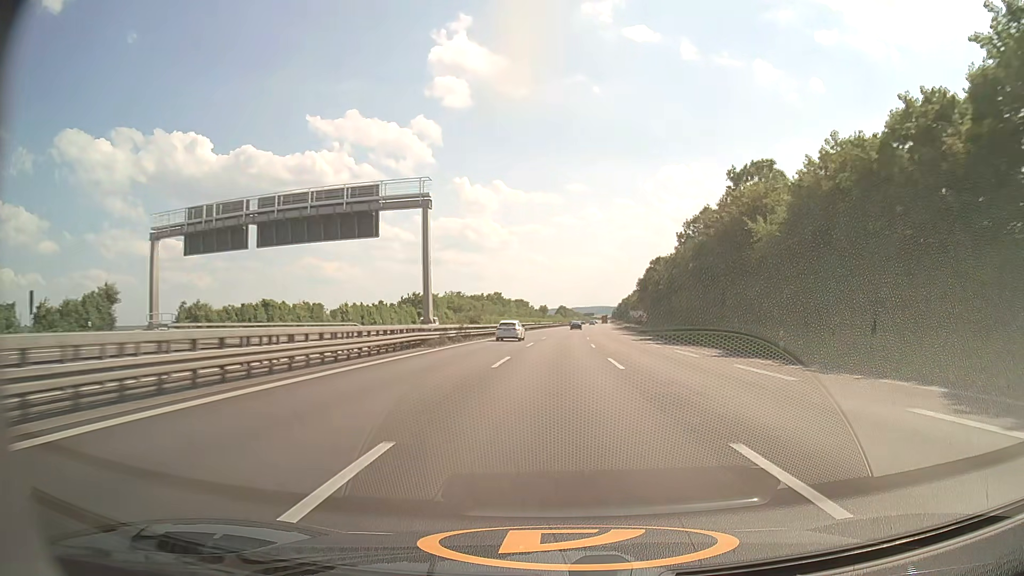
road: motorway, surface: asphalt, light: Day
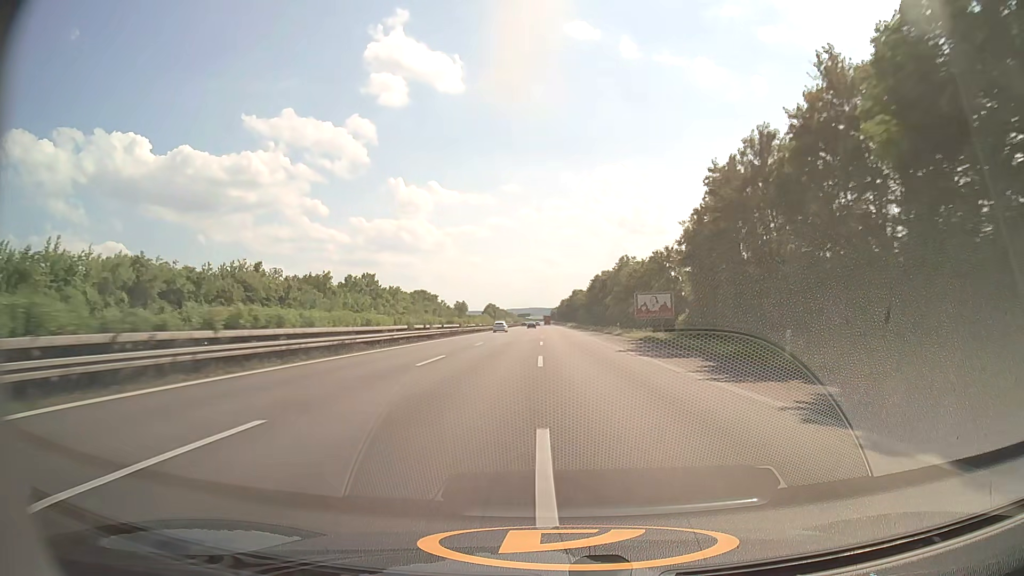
(+6.0, +106.1) m; +6°
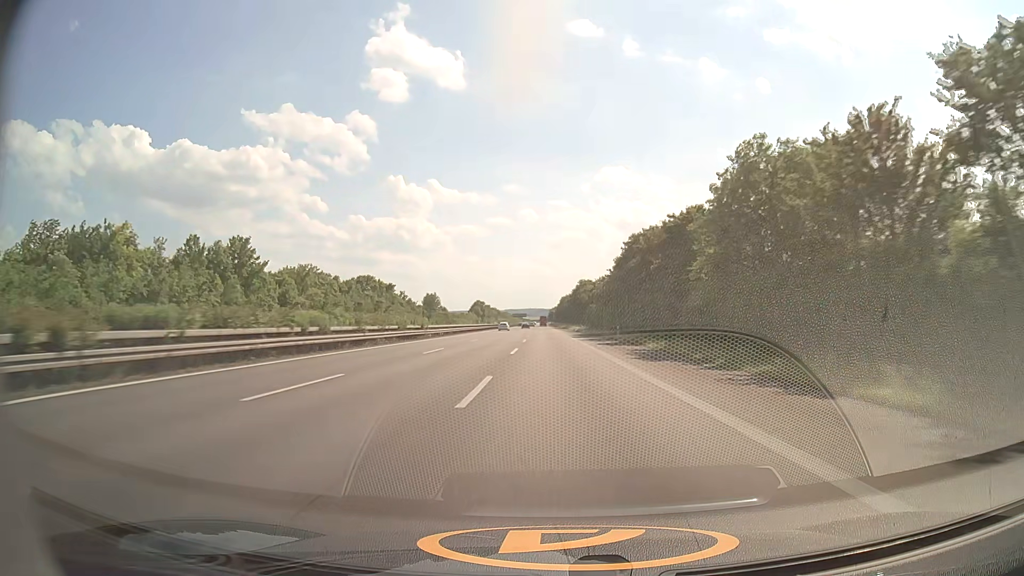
(+0.5, +63.5) m; 0°
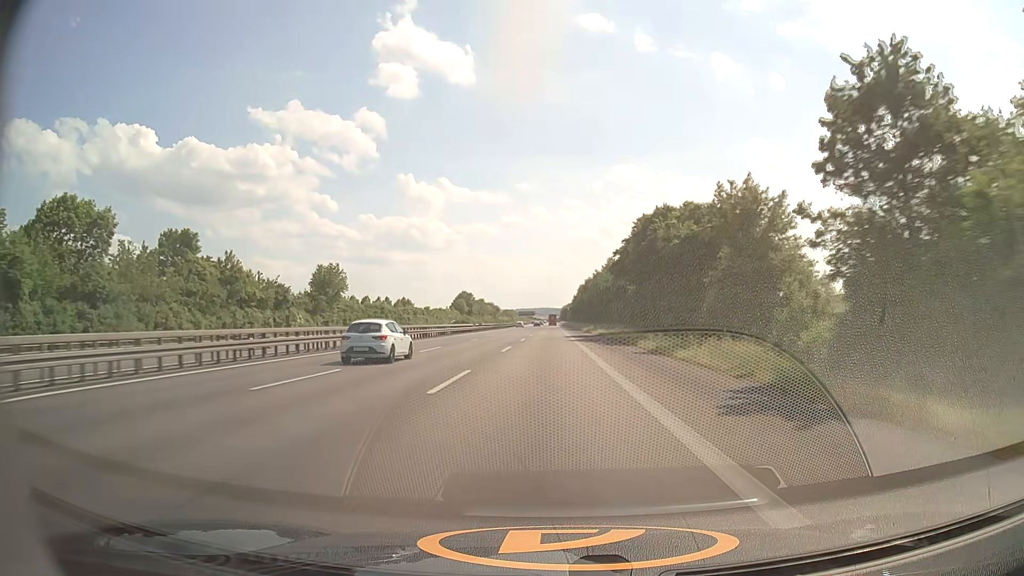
(-0.5, +104.9) m; -1°
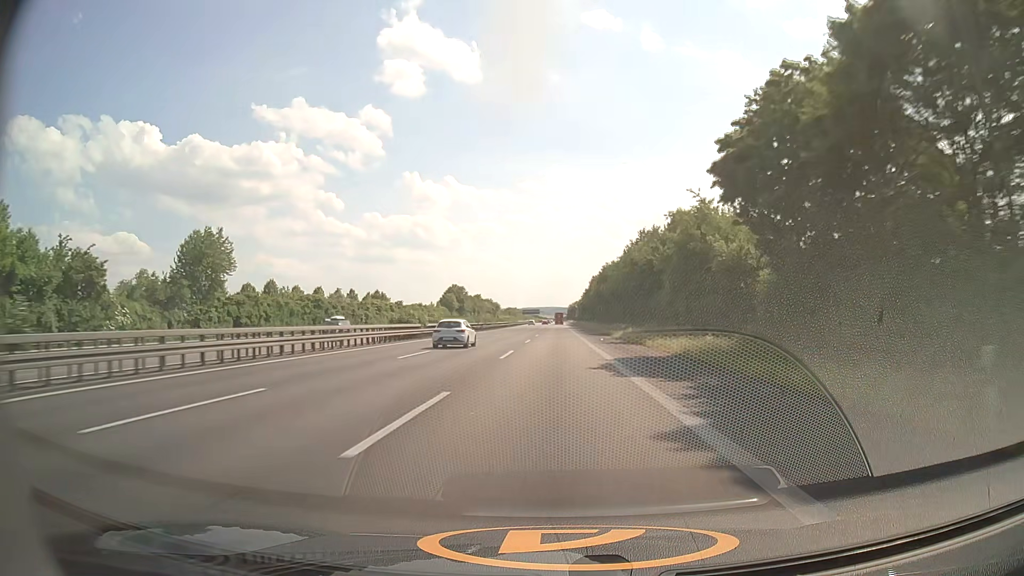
(-0.2, +41.7) m; -1°
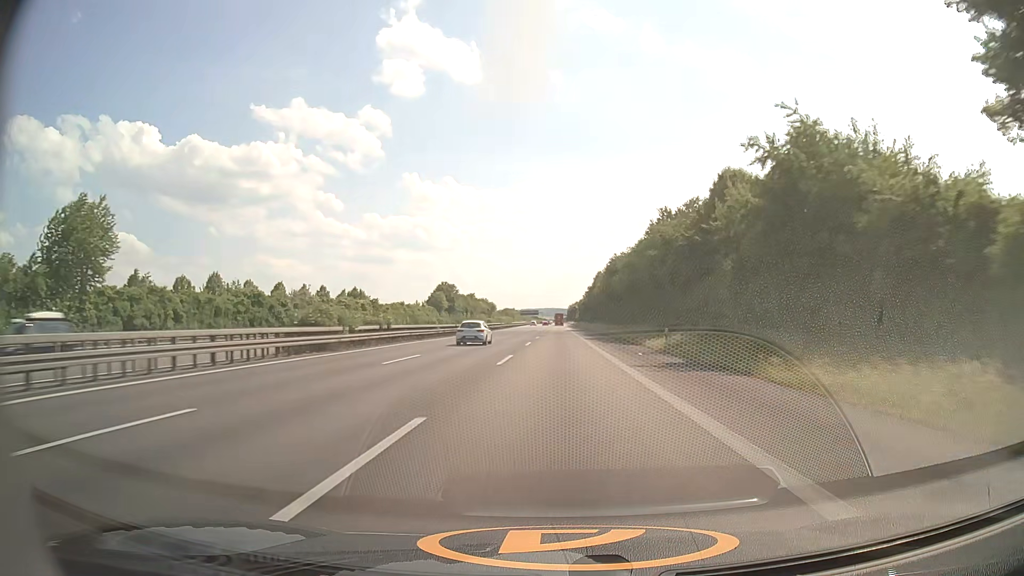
(0.0, +20.8) m; 0°
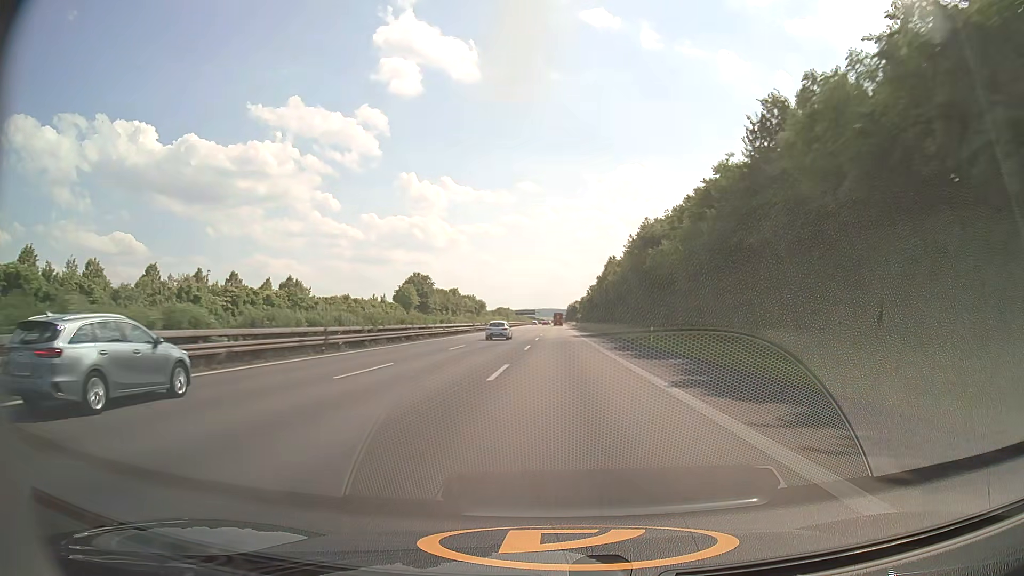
(+0.1, +41.4) m; 0°
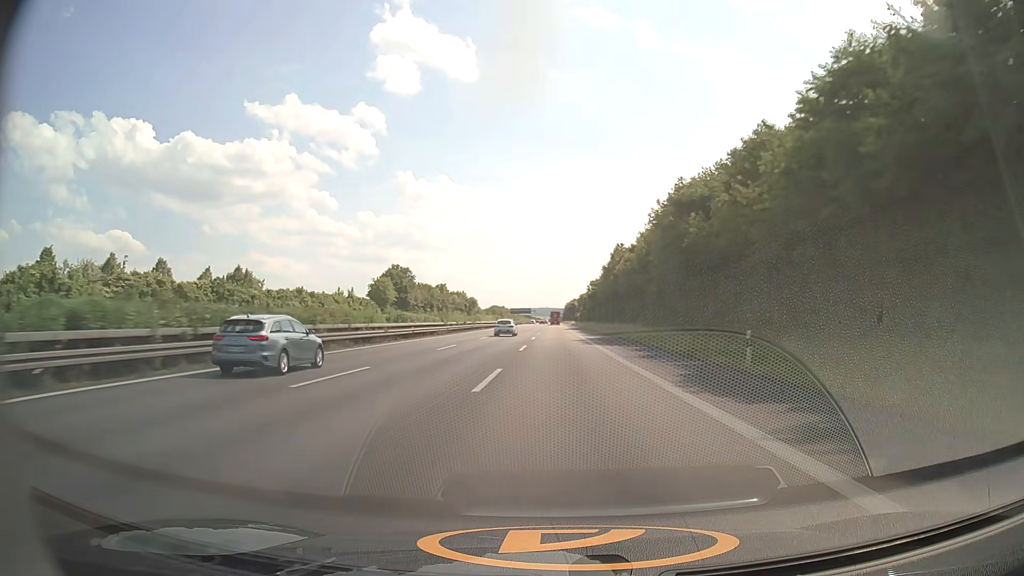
(0.0, +20.6) m; 0°
(0, +10) (0, +20) (0, +30) (0, +40) (0, +50) (0, +60) (0, +70) (0, +80) (+1, +90) (+1, +100) m
